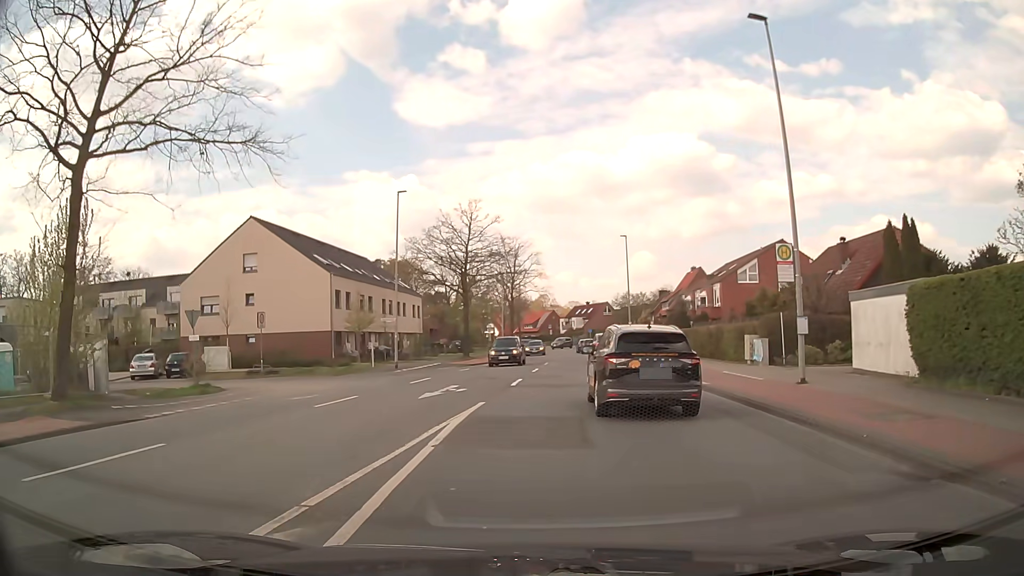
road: tertiary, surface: asphalt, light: Day
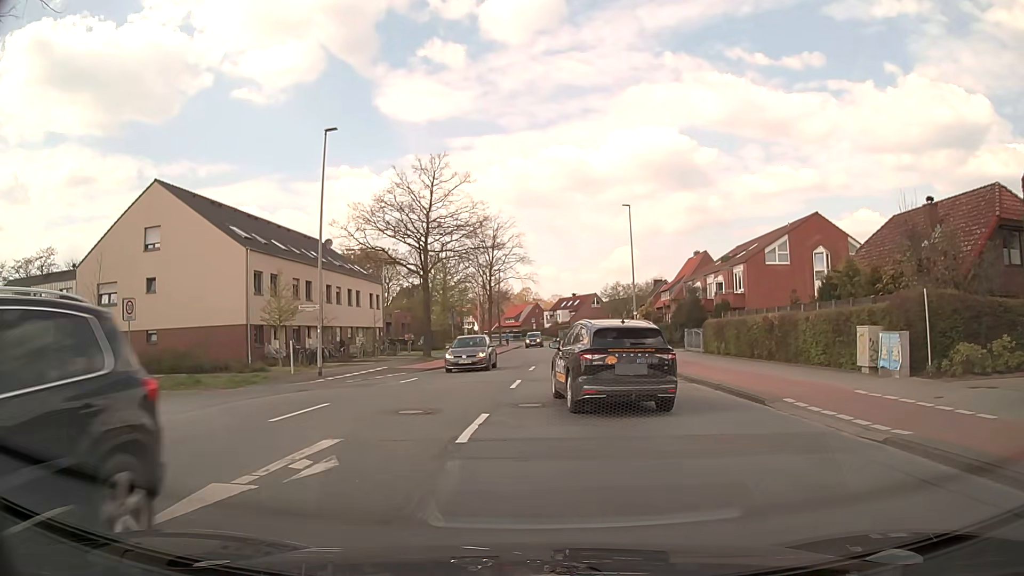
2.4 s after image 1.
(0.0, +11.7) m; -1°
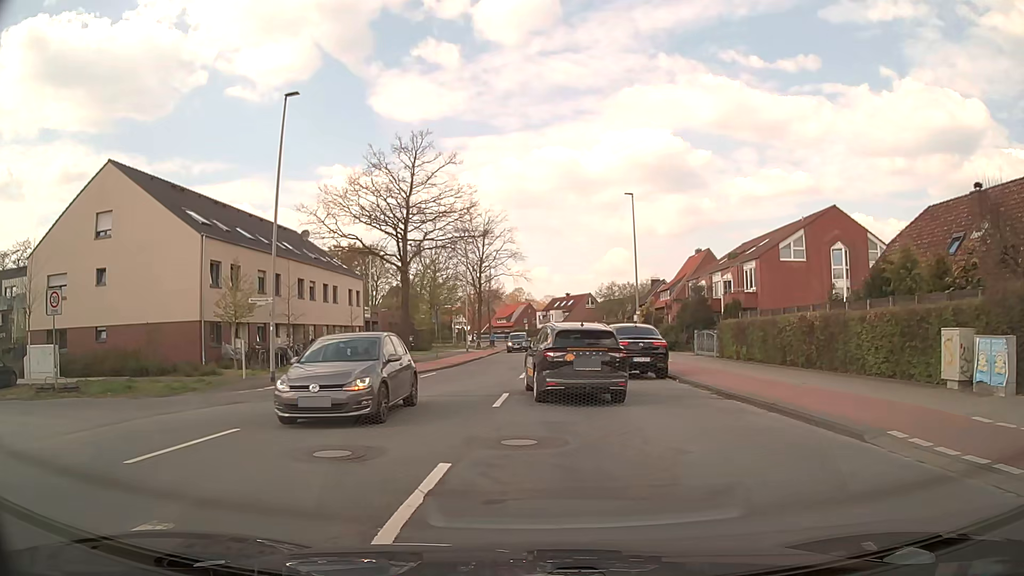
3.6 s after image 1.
(+0.1, +4.4) m; +2°
